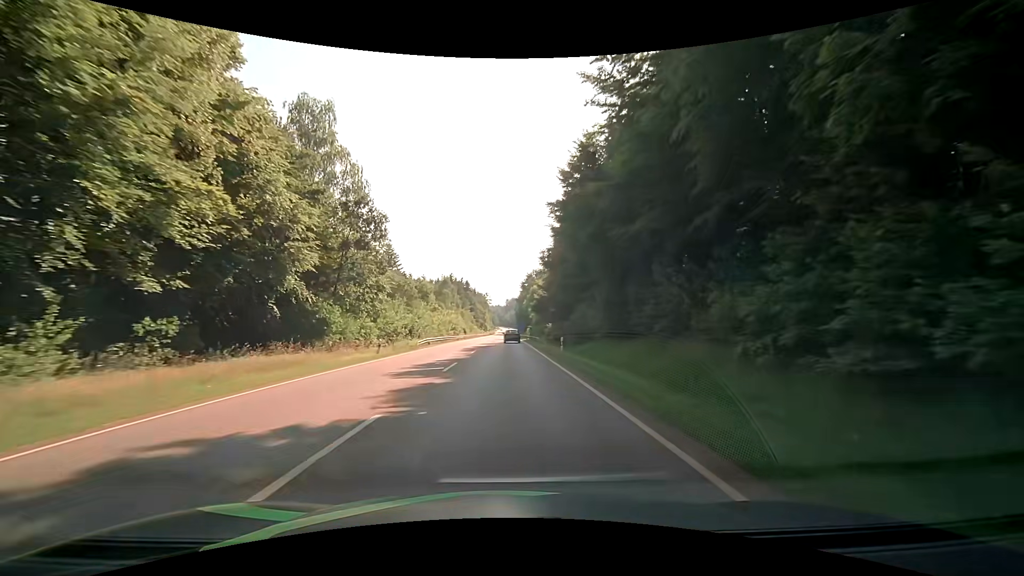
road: secondary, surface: asphalt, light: Day
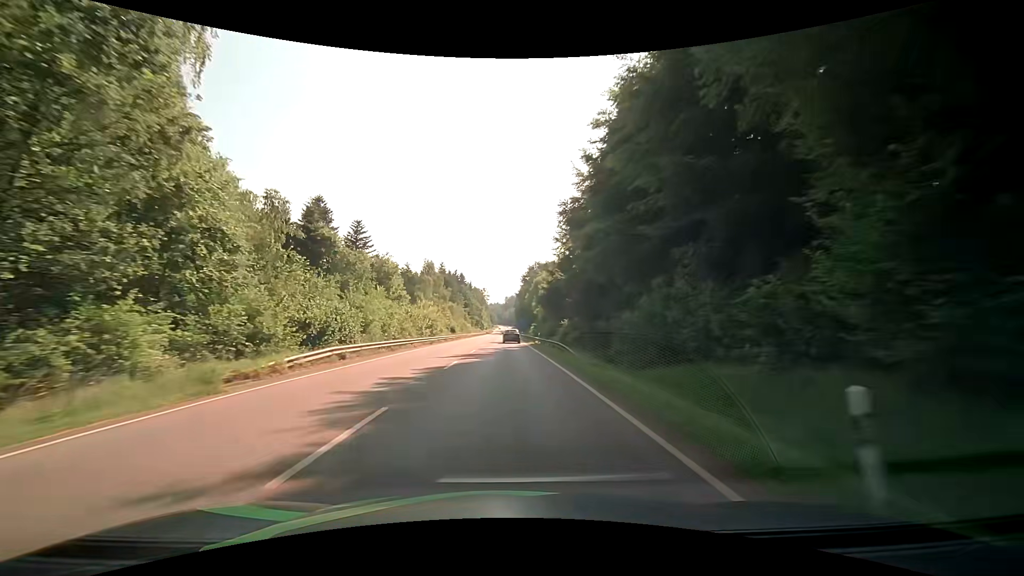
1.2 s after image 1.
(0.0, +23.6) m; 0°
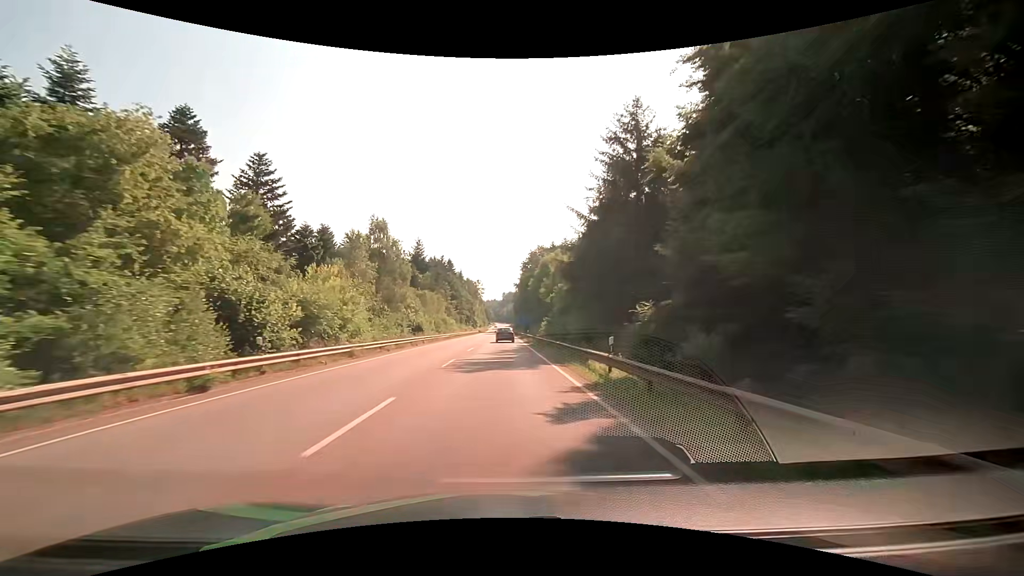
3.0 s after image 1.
(0.0, +35.1) m; 0°
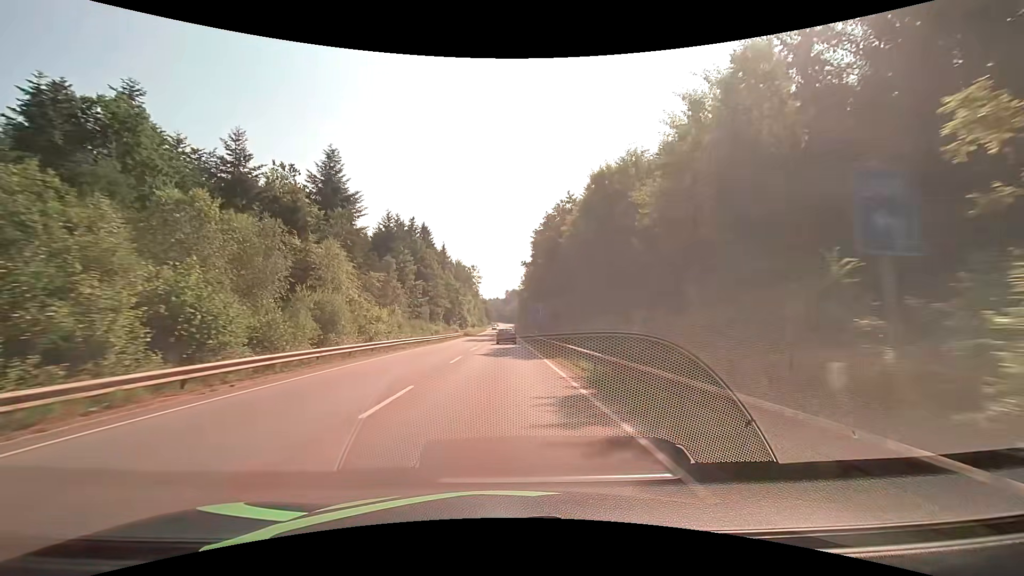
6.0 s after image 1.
(-0.4, +58.5) m; -1°
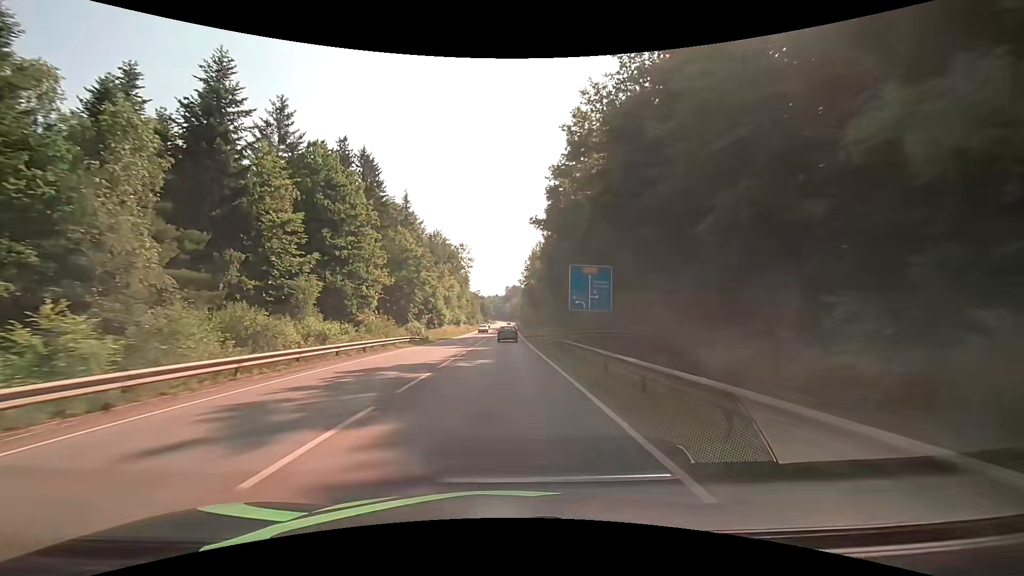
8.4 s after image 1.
(+0.1, +46.0) m; 0°
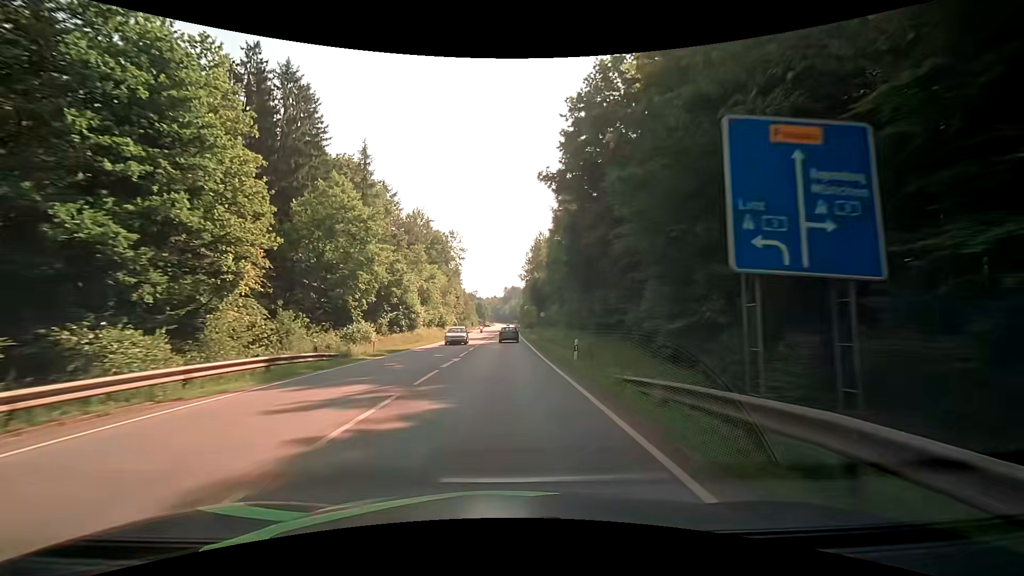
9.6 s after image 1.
(0.0, +22.3) m; 0°
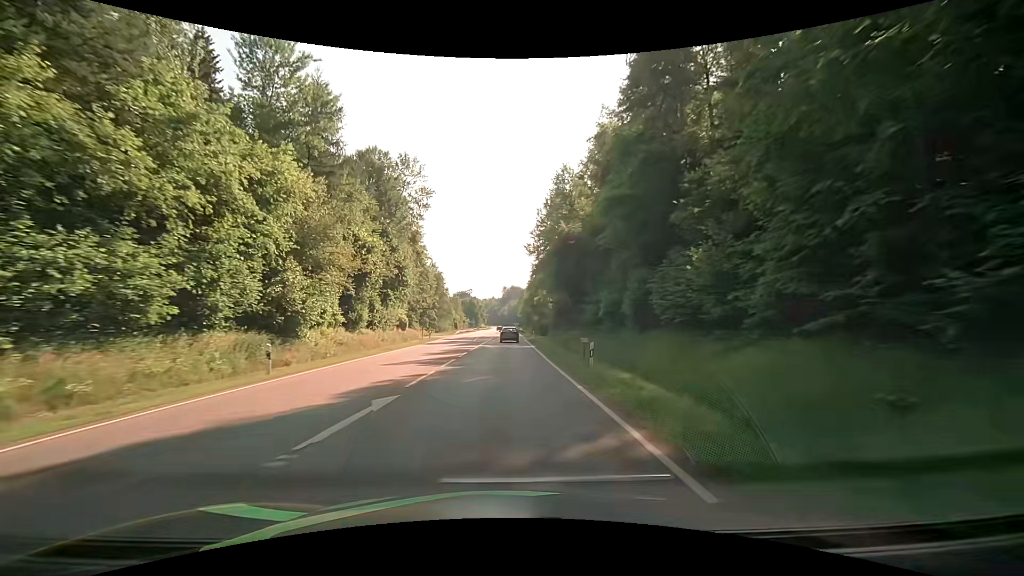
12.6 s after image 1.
(+0.4, +54.5) m; 0°
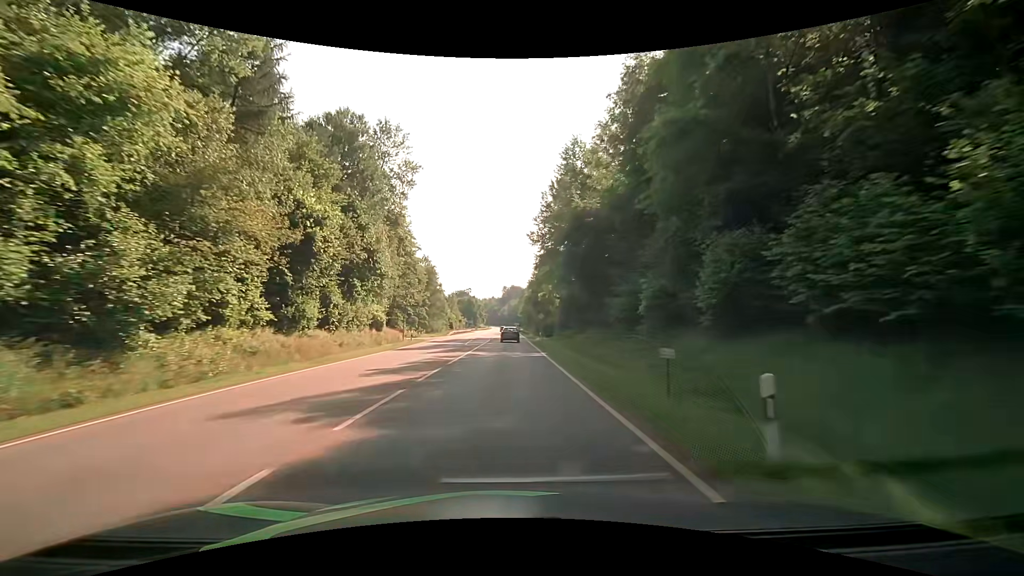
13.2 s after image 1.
(0.0, +10.8) m; 0°
(0, +10) (0, +20) (0, +30) (0, +40) (0, +50) (0, +60) (0, +70) (+1, +80) (+1, +90) (+1, +100) m
